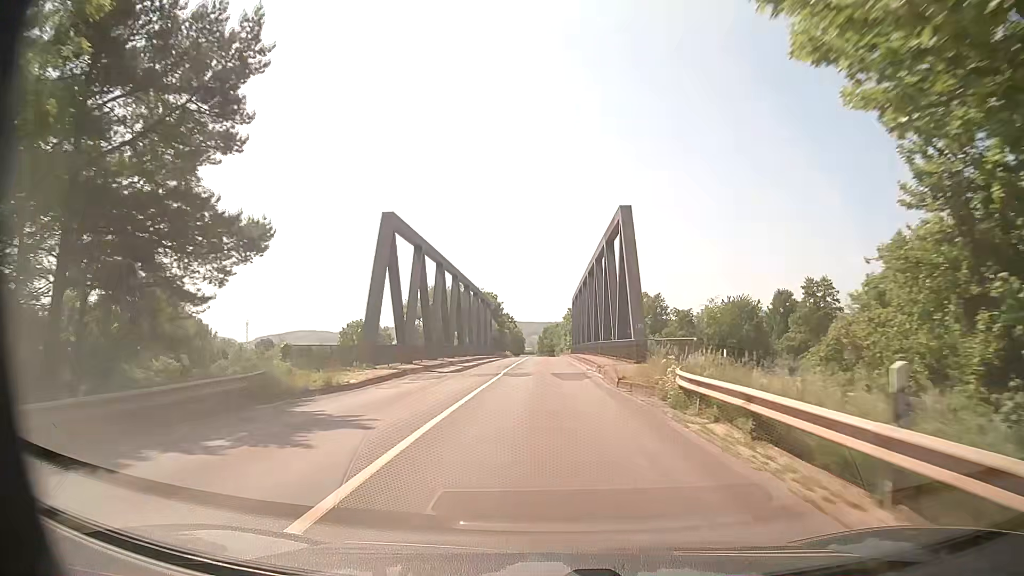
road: secondary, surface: asphalt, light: Day
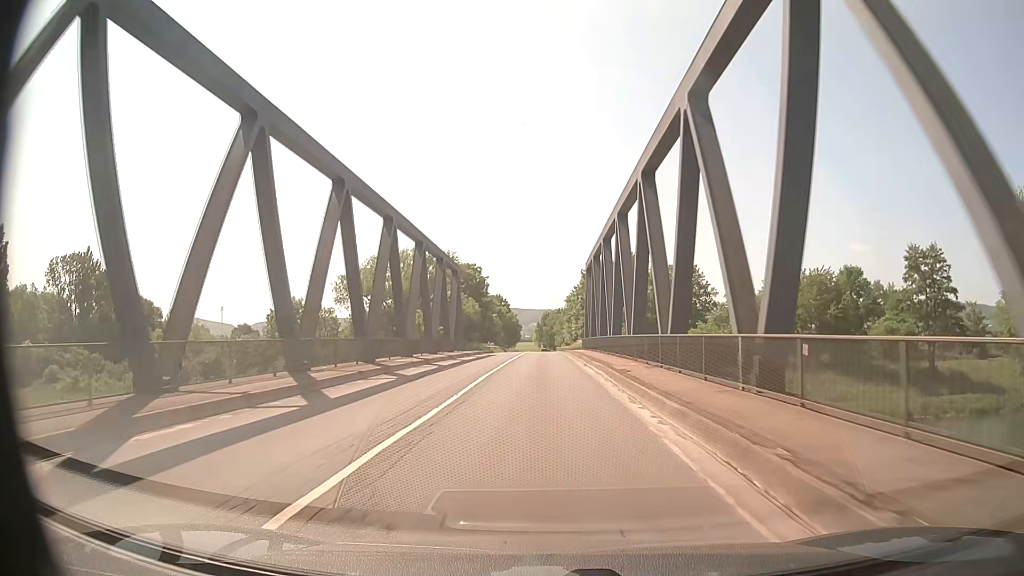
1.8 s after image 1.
(+0.5, +33.4) m; +1°
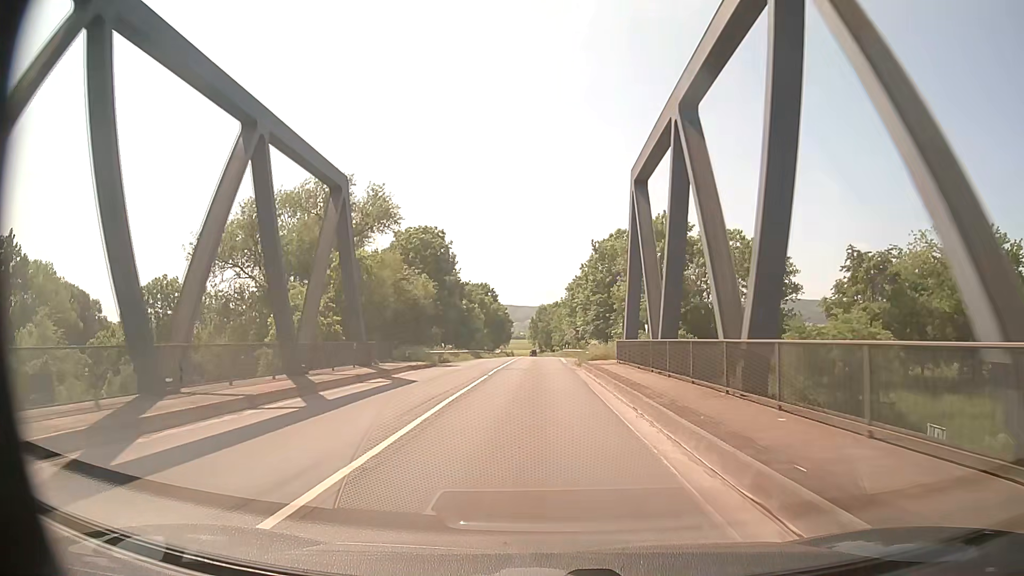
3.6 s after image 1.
(+0.1, +33.8) m; +1°
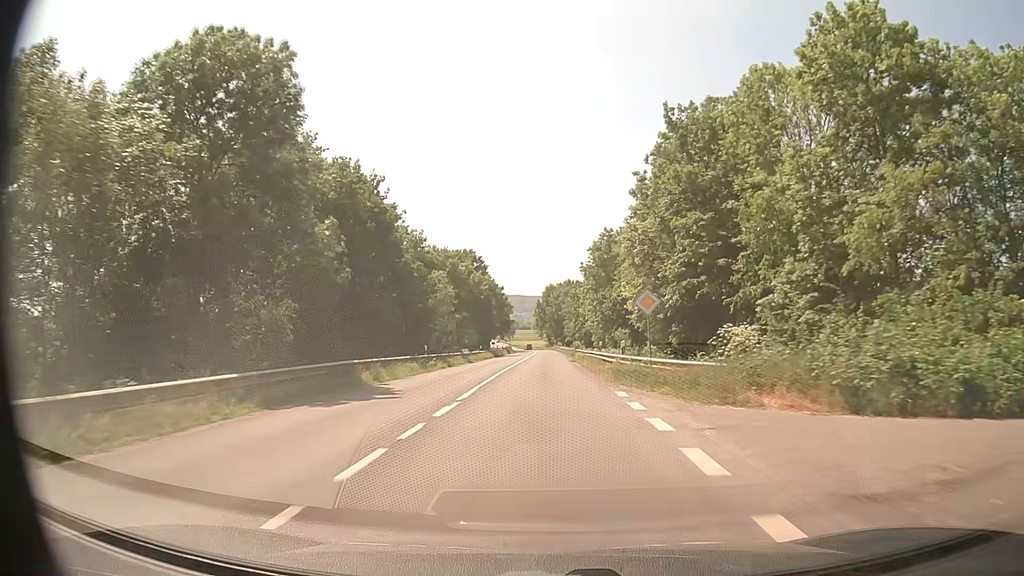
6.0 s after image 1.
(-0.3, +45.9) m; -1°
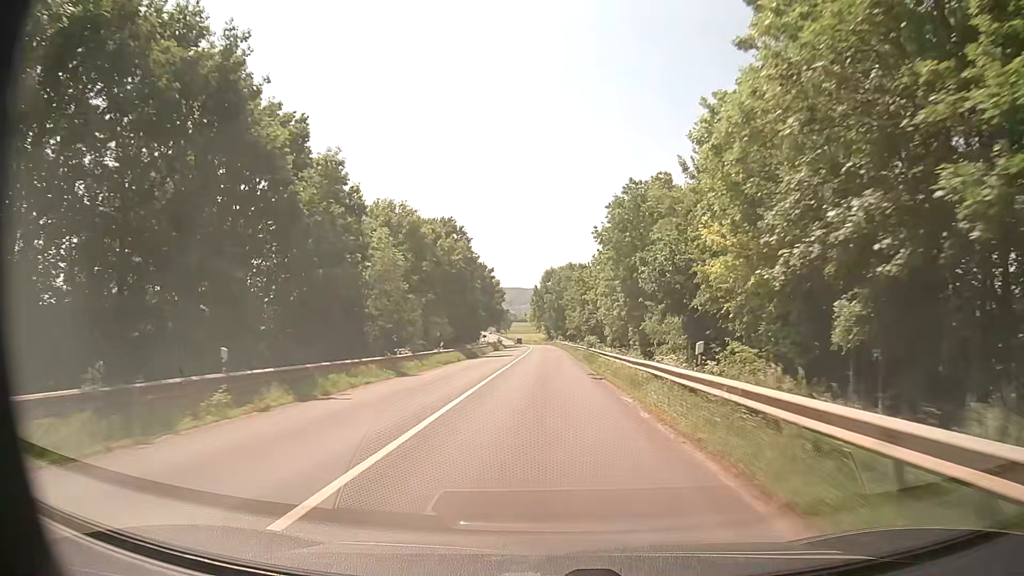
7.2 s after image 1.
(0.0, +23.7) m; 0°
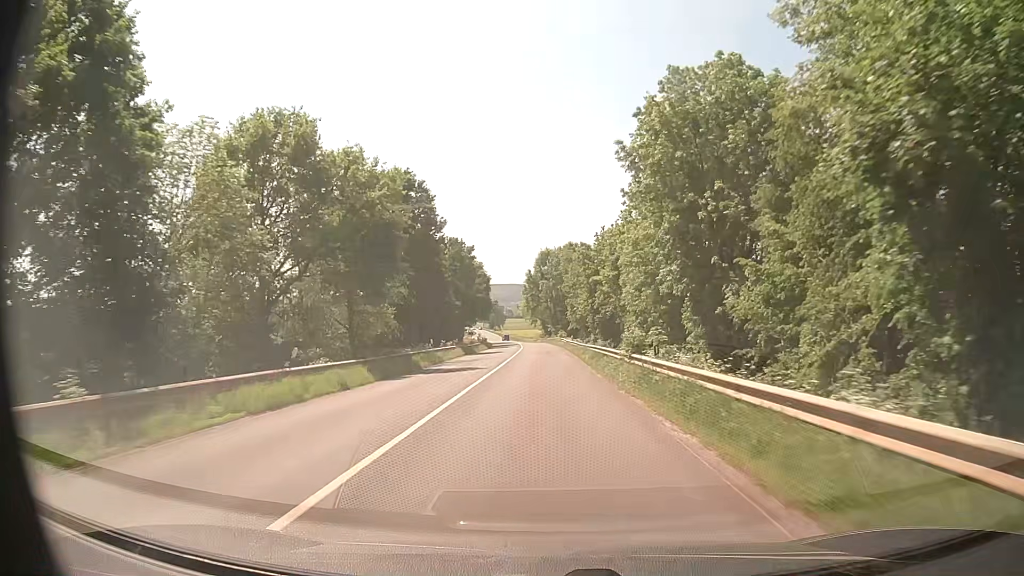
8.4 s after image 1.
(+0.1, +24.4) m; 0°
